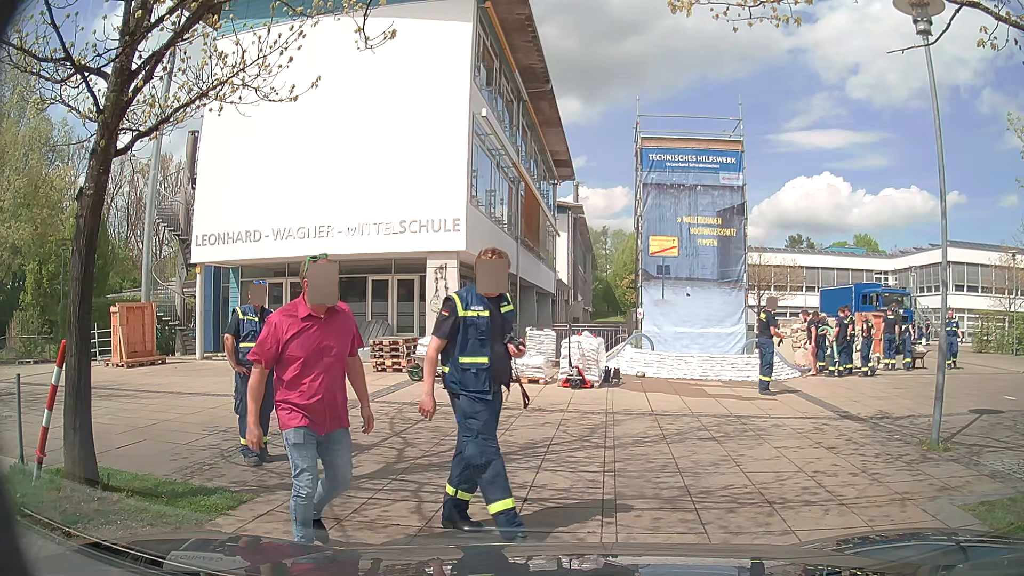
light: Day
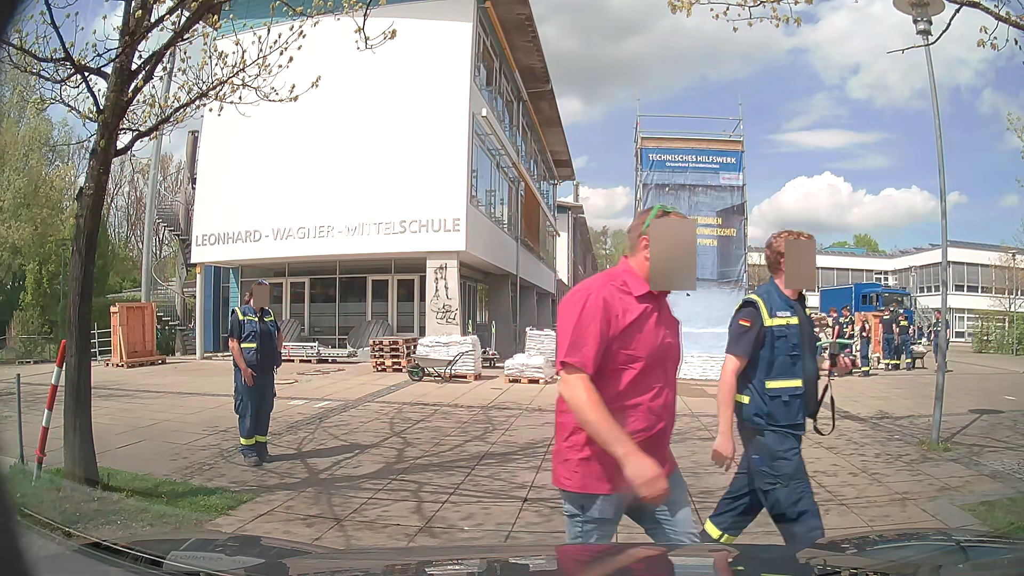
(0.0, 0.0) m; 0°
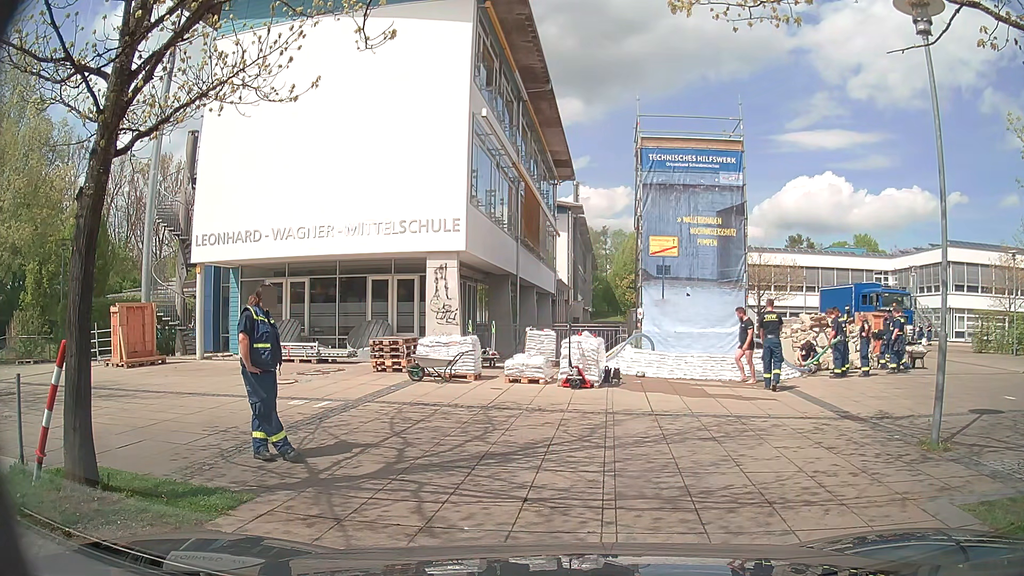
(0.0, 0.0) m; 0°
